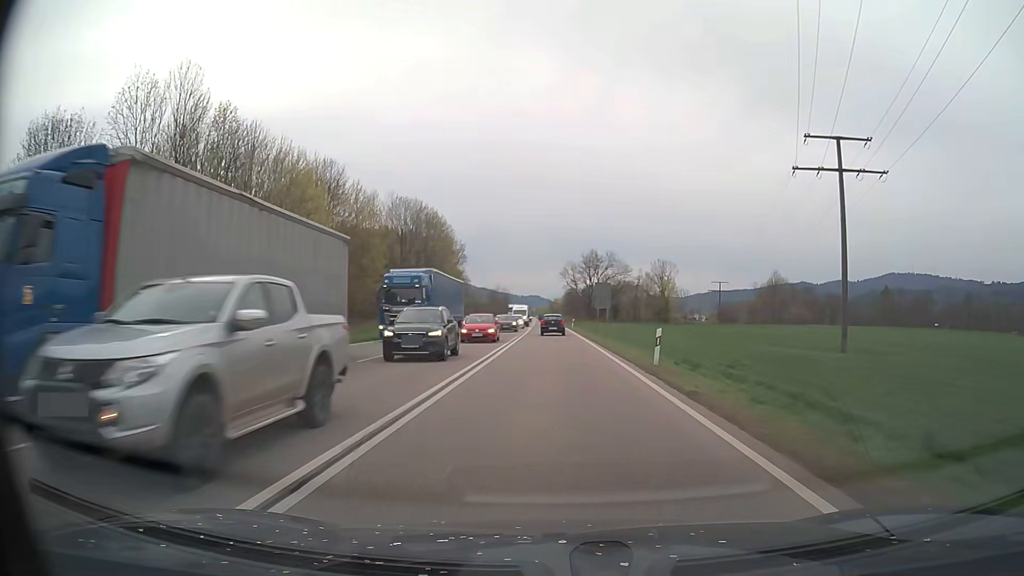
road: trunk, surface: asphalt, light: Day
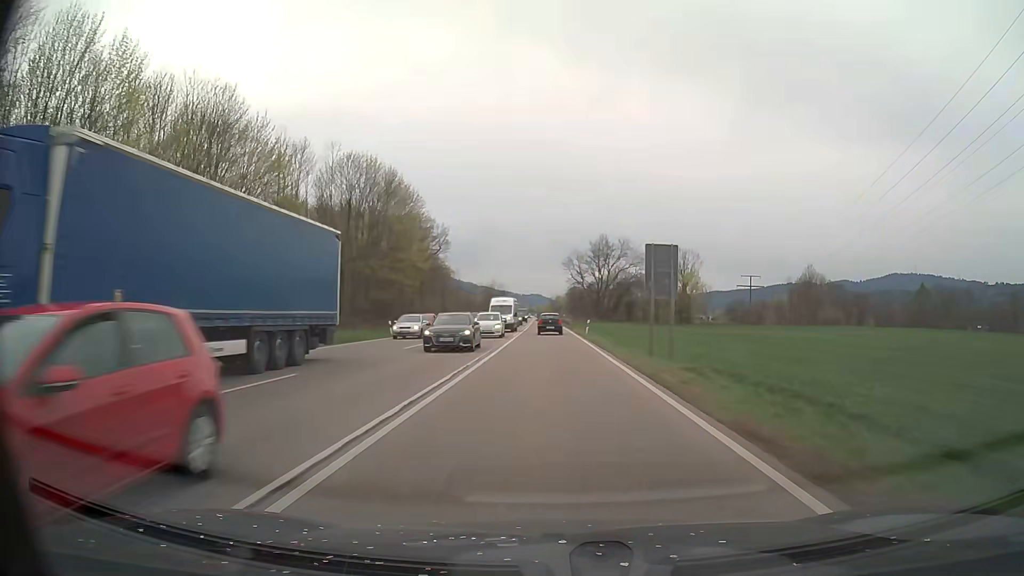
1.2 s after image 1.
(0.0, +28.6) m; 0°
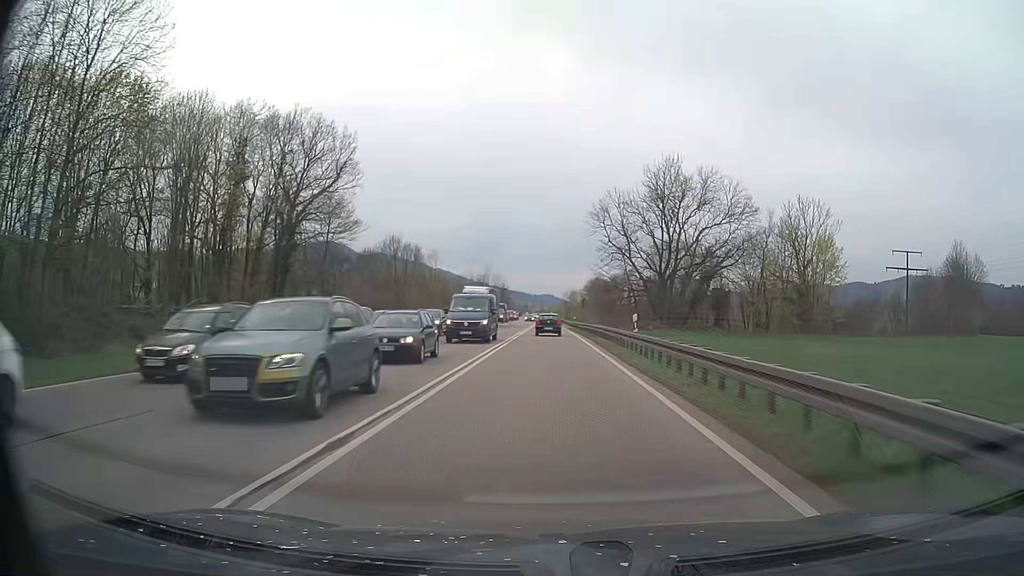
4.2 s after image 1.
(-0.6, +70.8) m; -1°
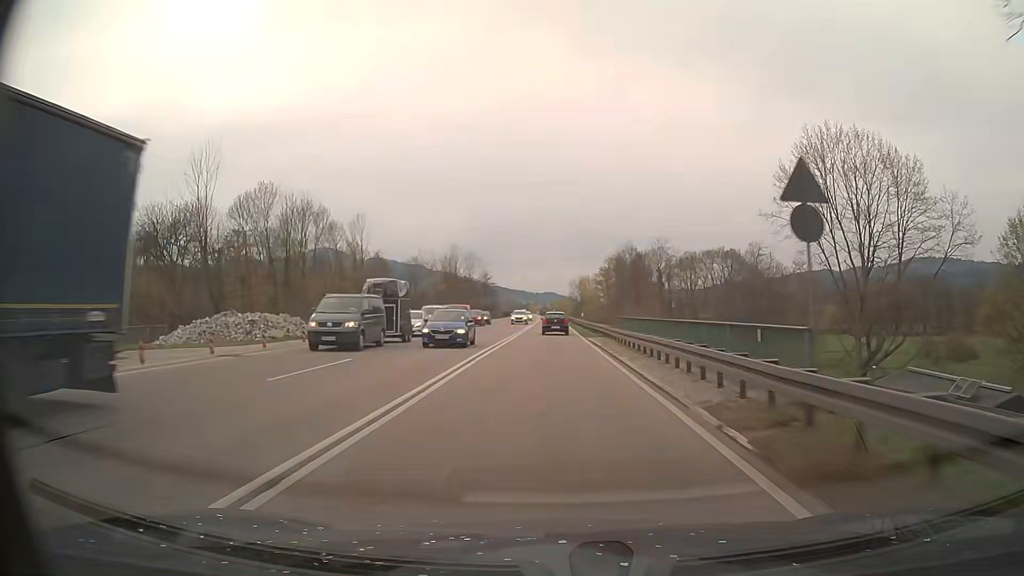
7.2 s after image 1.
(+0.2, +69.6) m; 0°
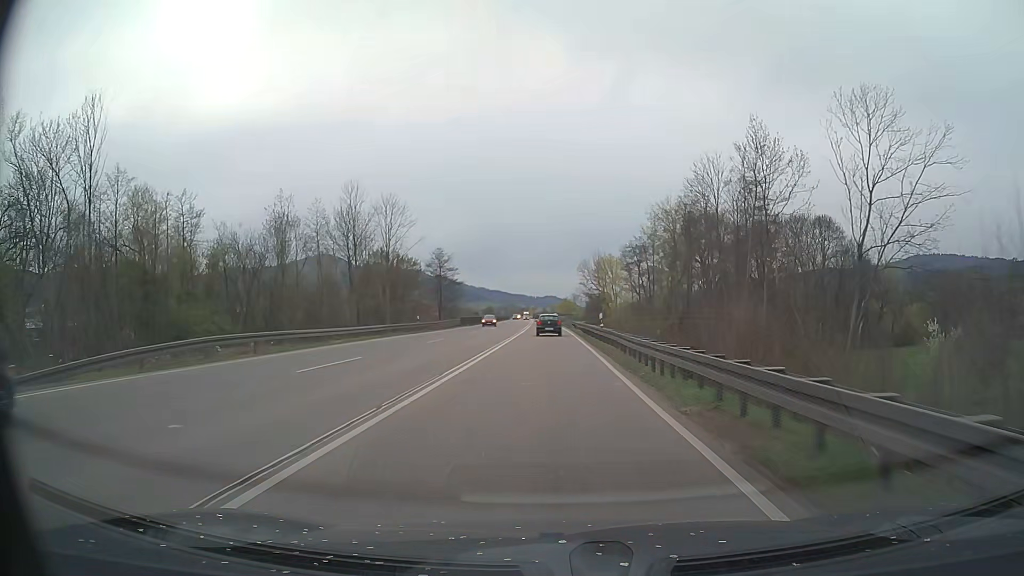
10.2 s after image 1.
(-0.1, +69.4) m; 0°
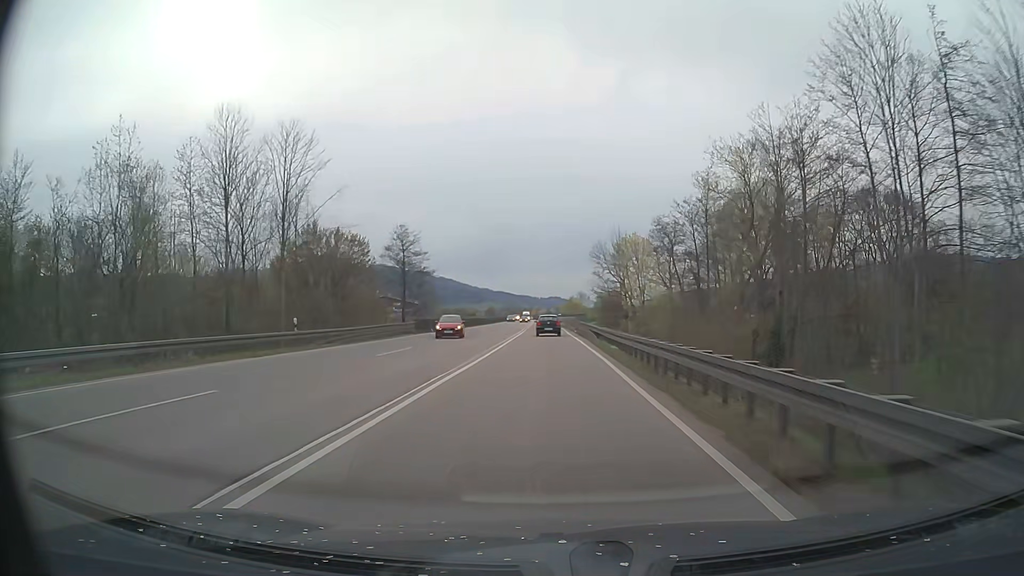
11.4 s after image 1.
(-0.1, +28.3) m; 0°
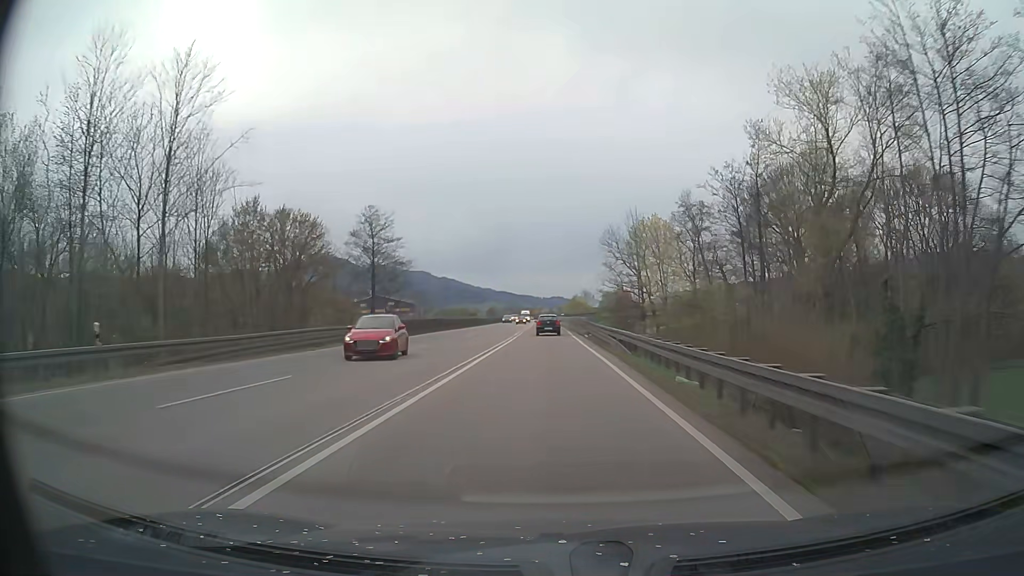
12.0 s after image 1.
(0.0, +14.3) m; 0°
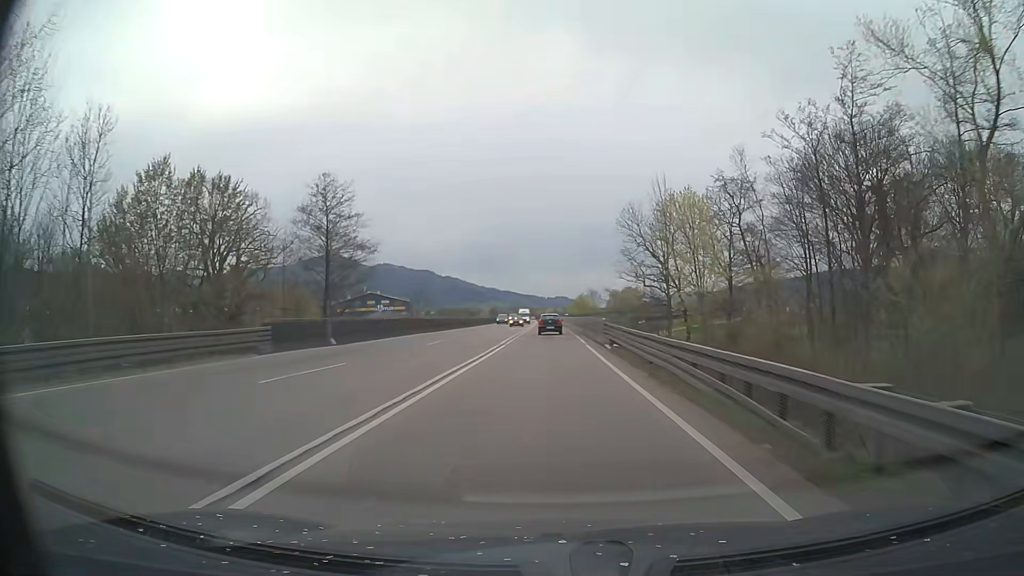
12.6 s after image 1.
(-0.1, +14.4) m; -1°
(0, +10) (0, +20) (0, +30) (0, +40) (0, +50) (0, +60) (0, +70) (0, +80) (-1, +90) (-1, +100) m
